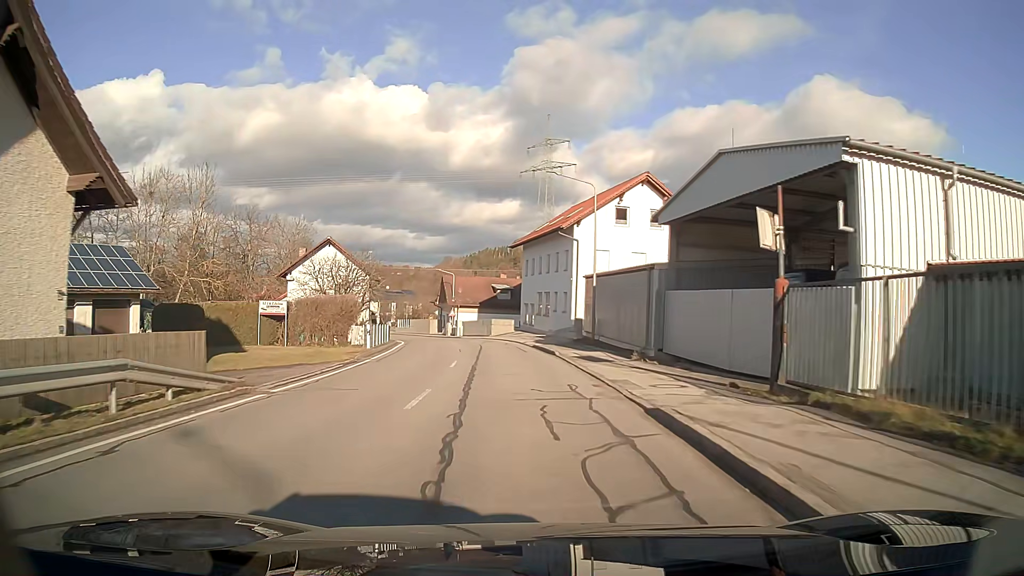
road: secondary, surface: asphalt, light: Day
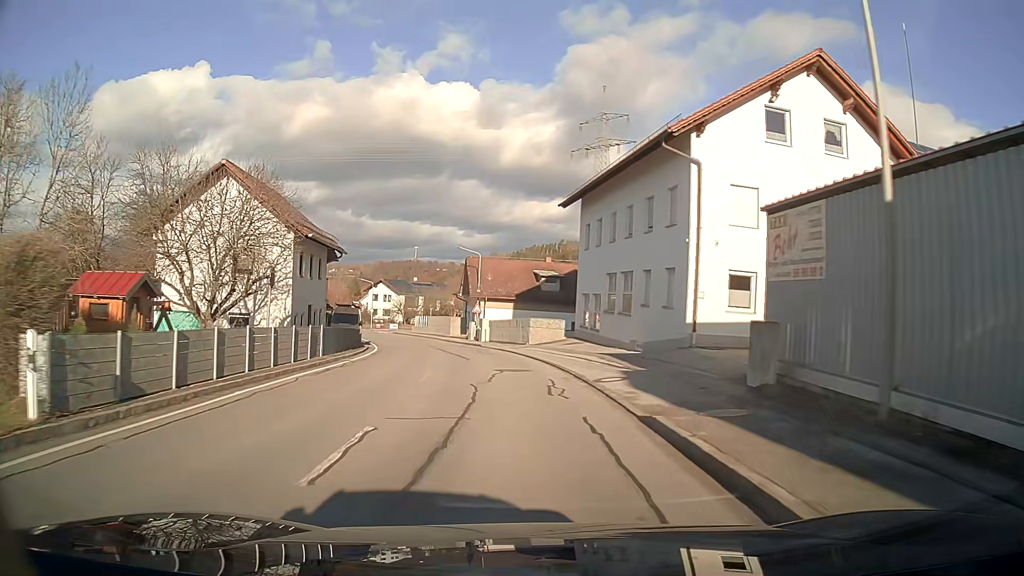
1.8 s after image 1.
(-0.8, +22.8) m; -4°
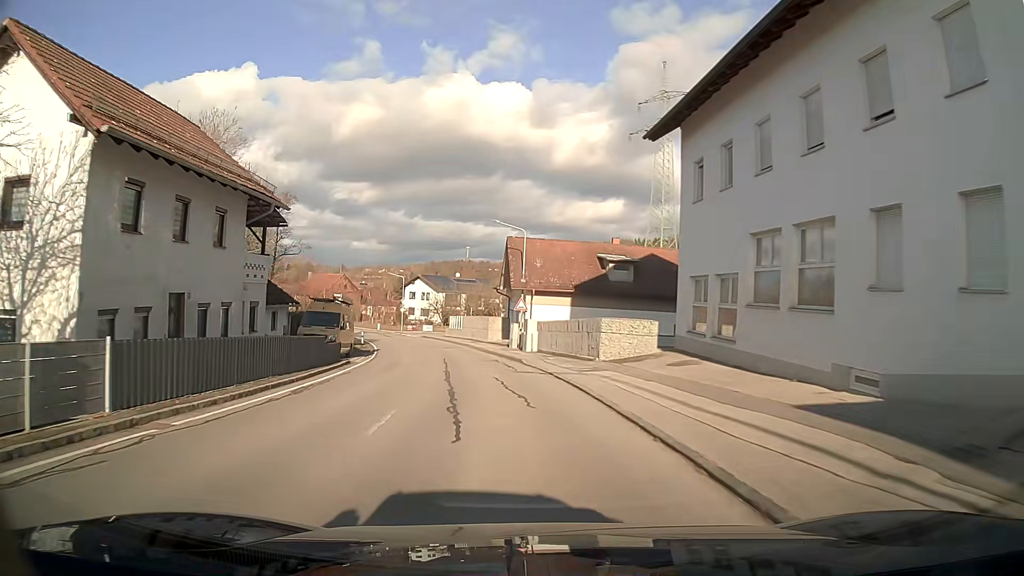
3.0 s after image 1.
(-0.6, +15.3) m; -5°
(0, +10) (-1, +20) (-2, +30) (-4, +40) (-6, +49) (-9, +59) (-12, +69) (-16, +78) (-20, +87) (-25, +96) m
